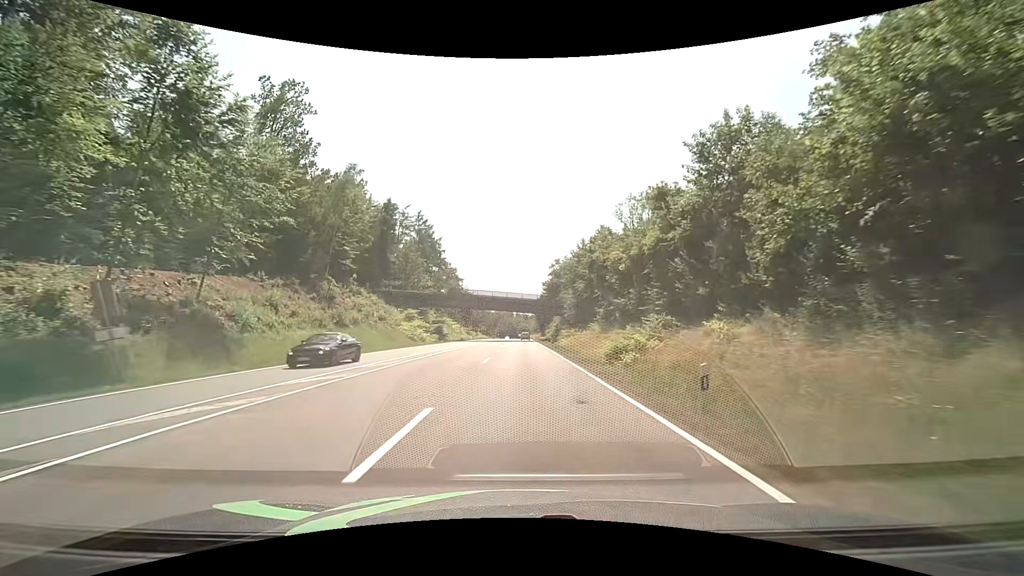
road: secondary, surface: asphalt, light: Day
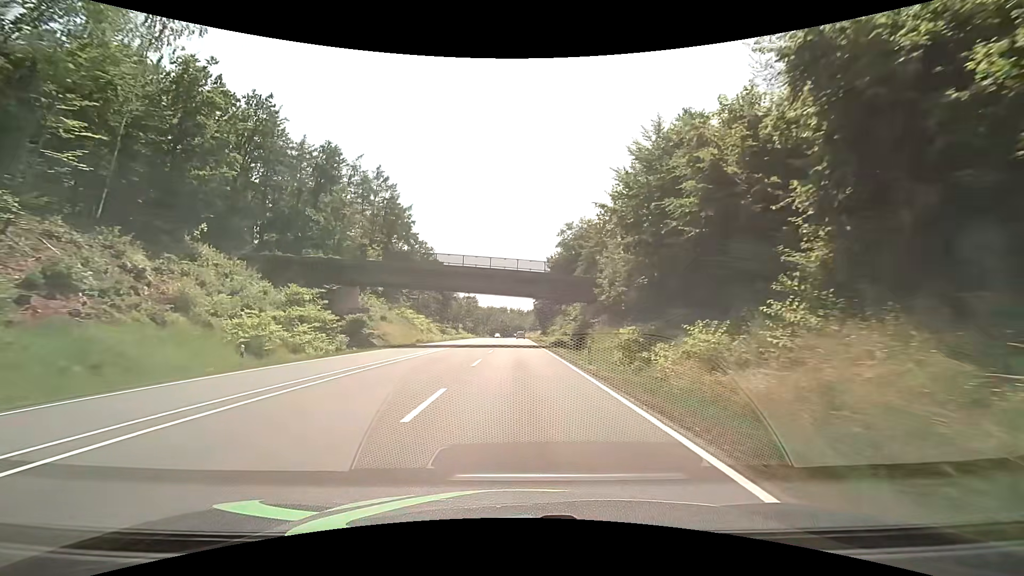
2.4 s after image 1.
(+0.2, +36.9) m; +1°
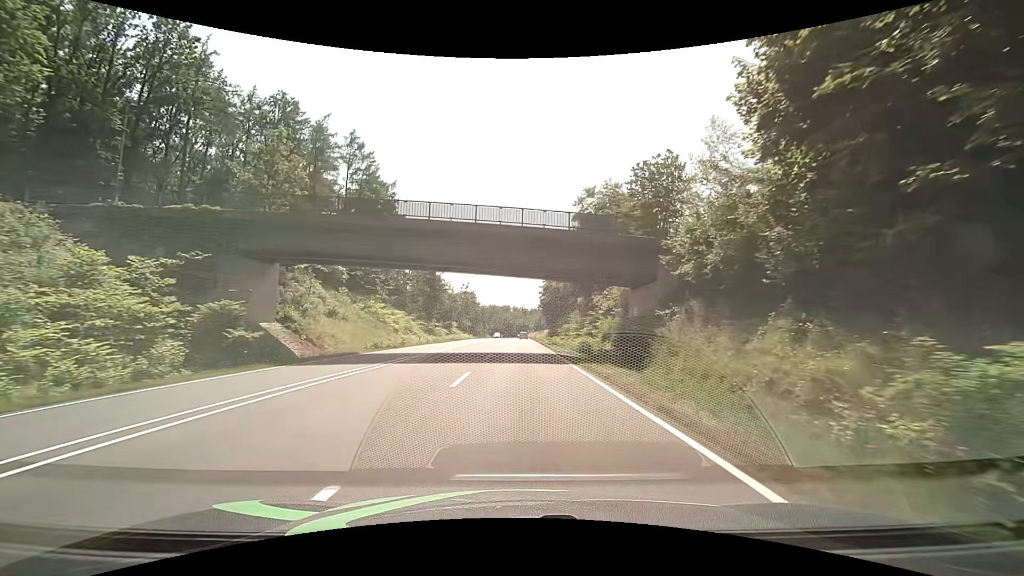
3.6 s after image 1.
(-0.1, +18.7) m; -1°
(0, +10) (0, +20) (0, +30) (0, +40) (0, +50) (0, +60) (+1, +70) (+1, +80) (+1, +90) (+1, +100) m
